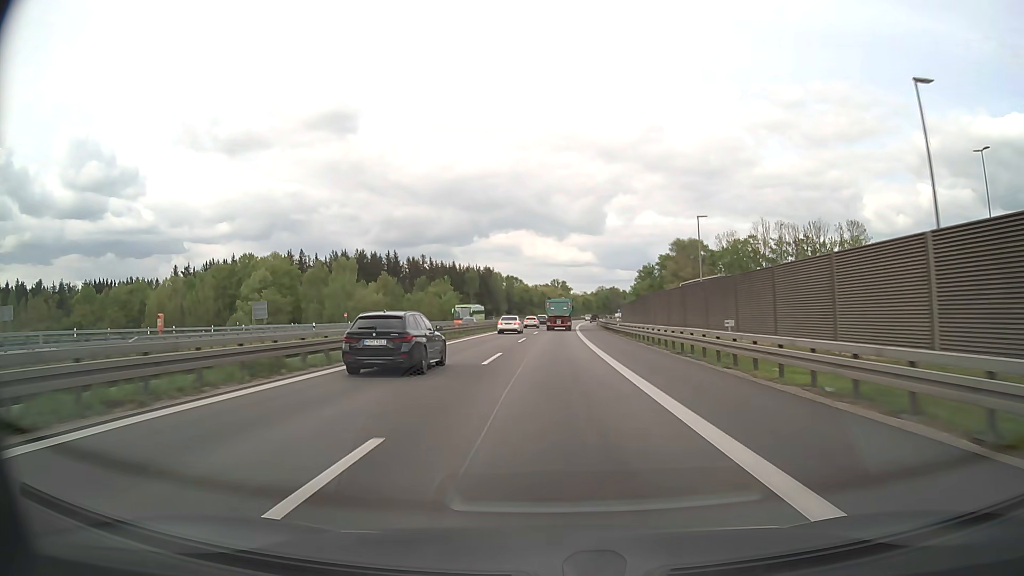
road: motorway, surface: asphalt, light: Day
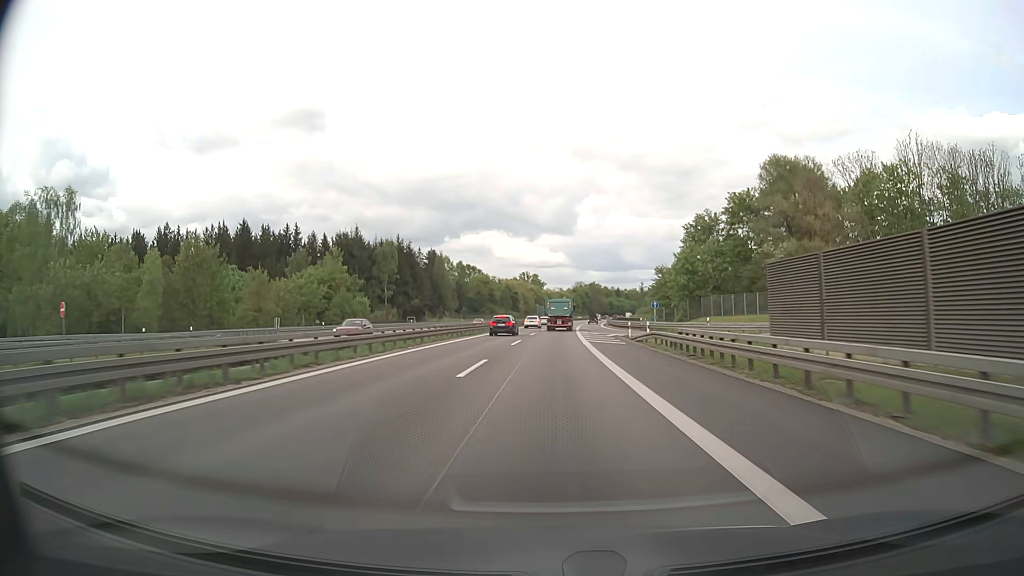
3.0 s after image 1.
(+1.6, +76.5) m; +2°
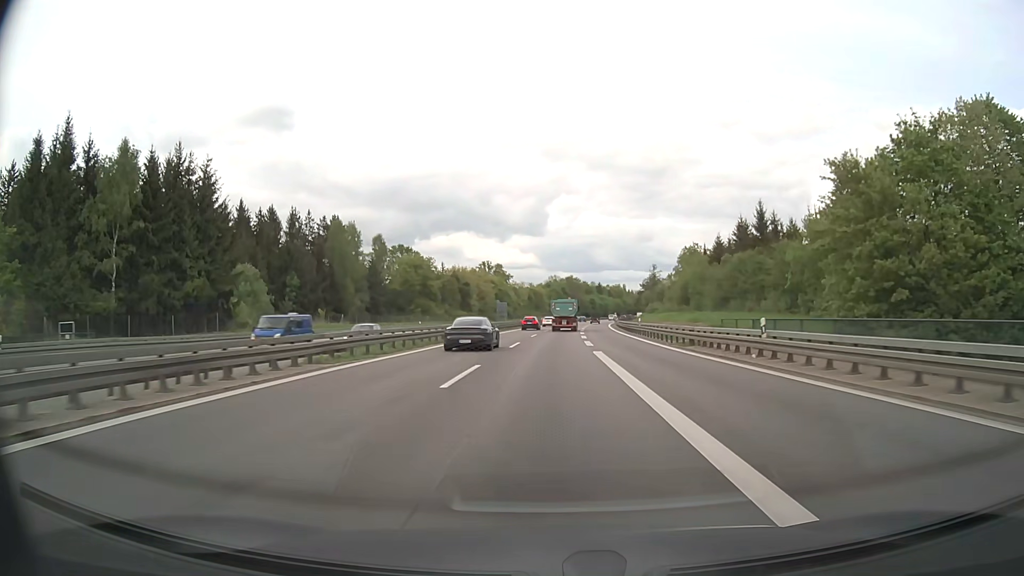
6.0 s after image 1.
(+1.6, +74.6) m; +3°
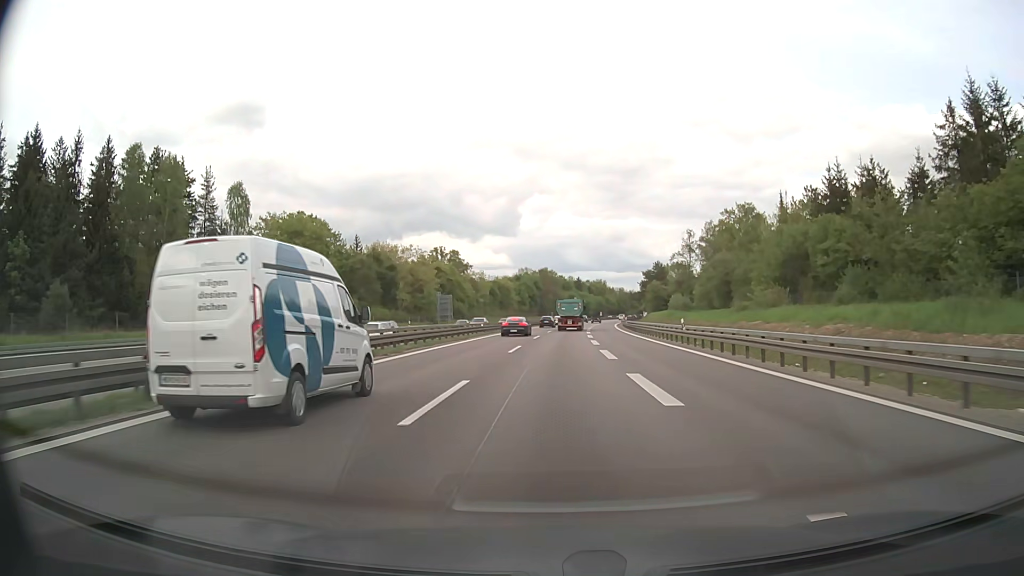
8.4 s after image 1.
(+1.0, +58.7) m; +2°
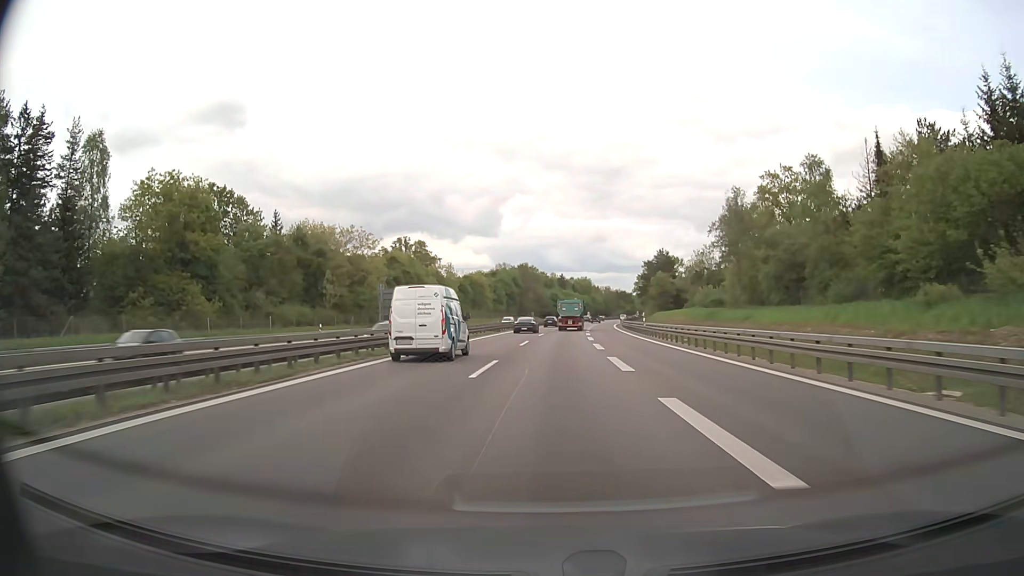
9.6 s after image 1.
(+0.4, +29.3) m; +2°
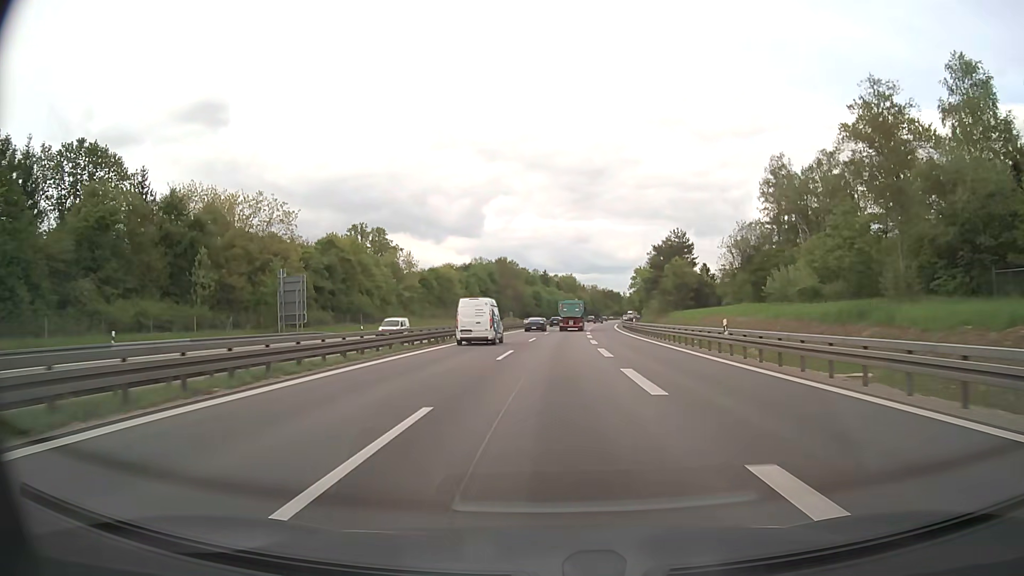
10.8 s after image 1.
(+0.4, +29.3) m; +2°
